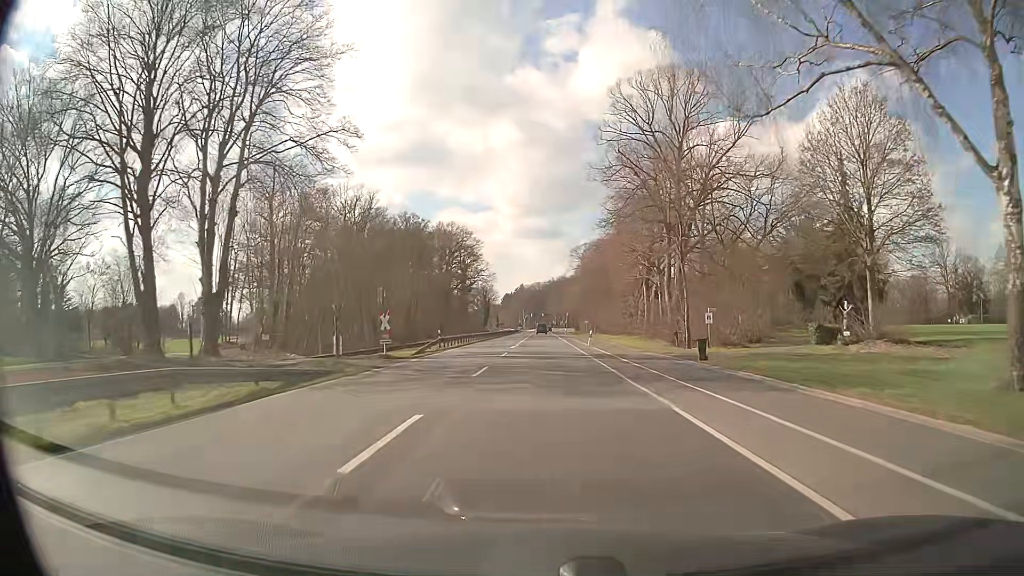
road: primary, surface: asphalt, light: Day
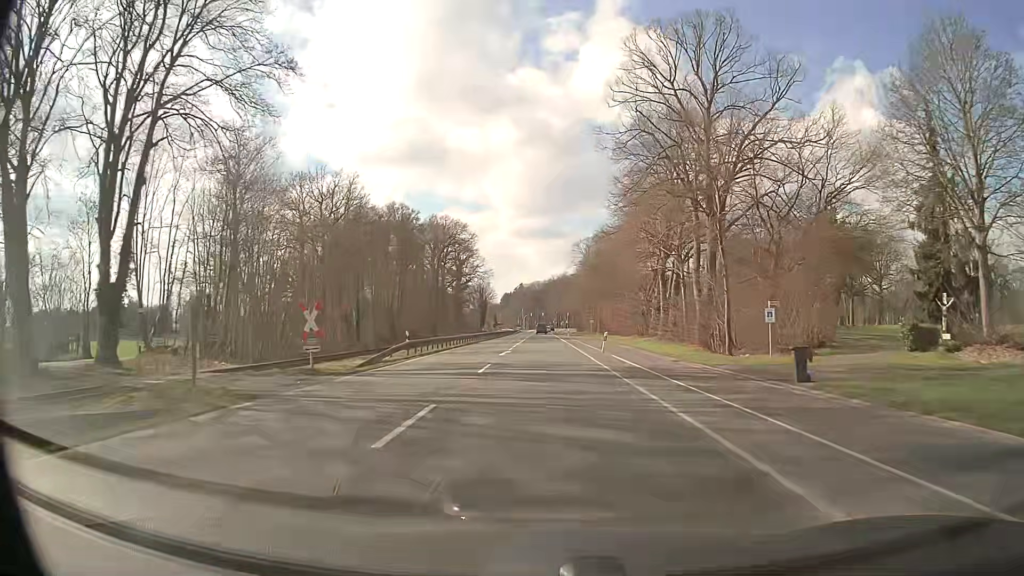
(0.0, +10.8) m; 0°
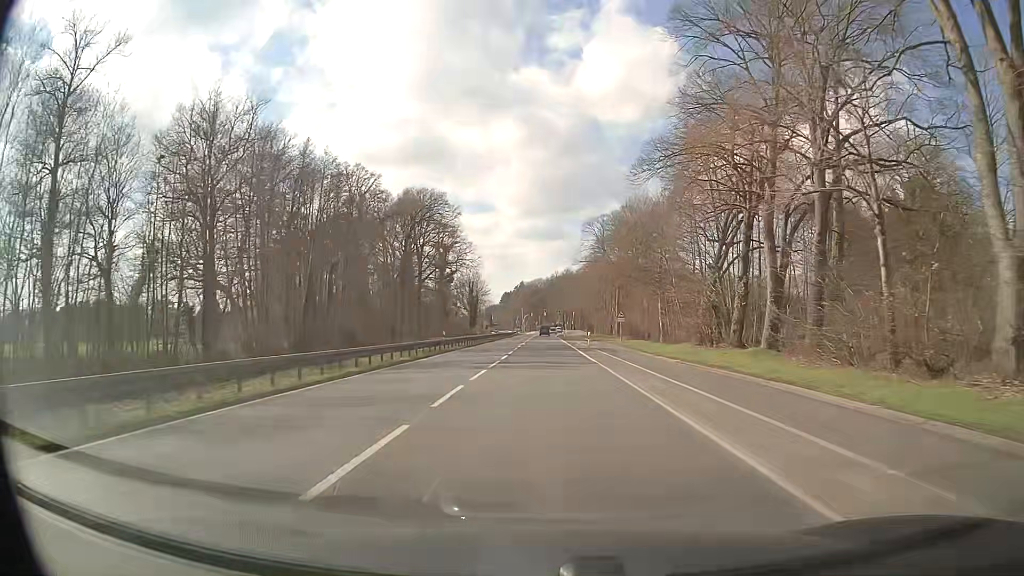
(-0.1, +32.4) m; 0°
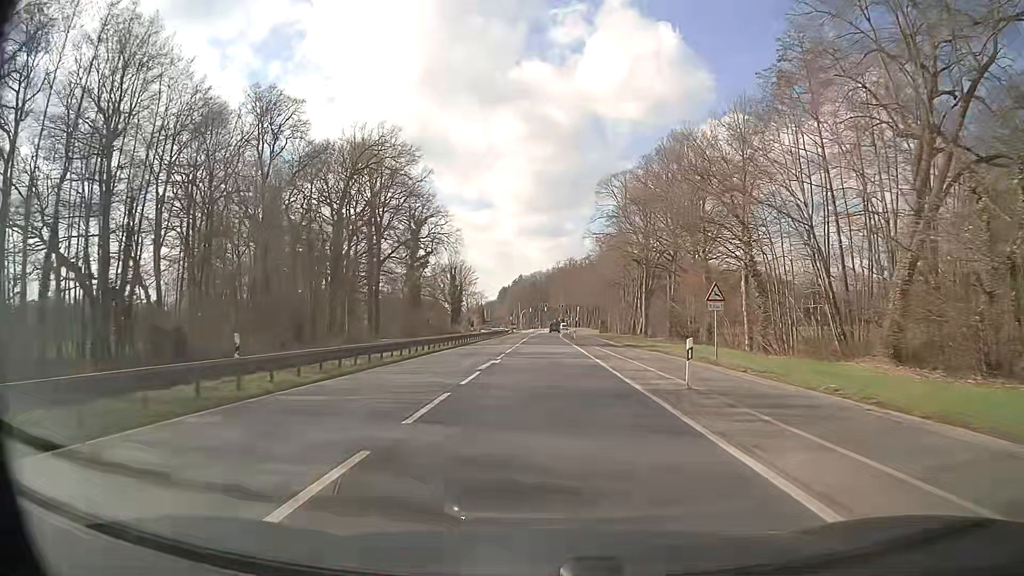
(0.0, +32.3) m; 0°
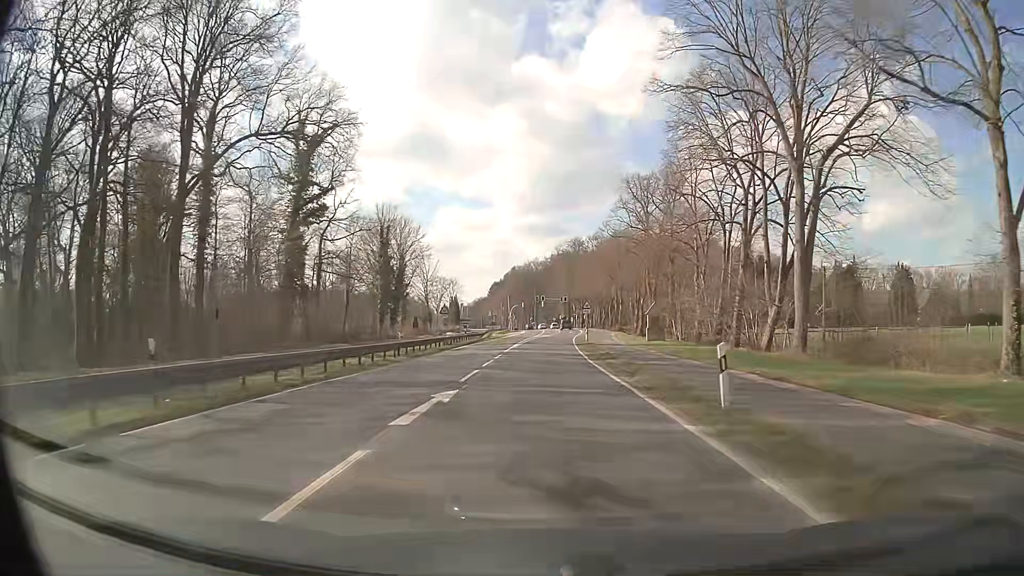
(+0.1, +53.9) m; 0°
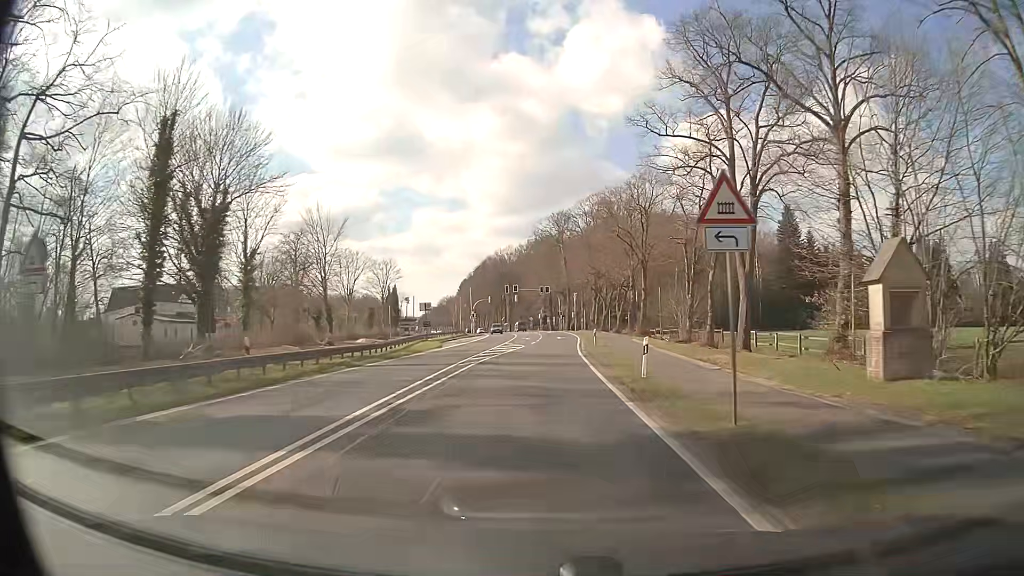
(+0.6, +43.1) m; +2°
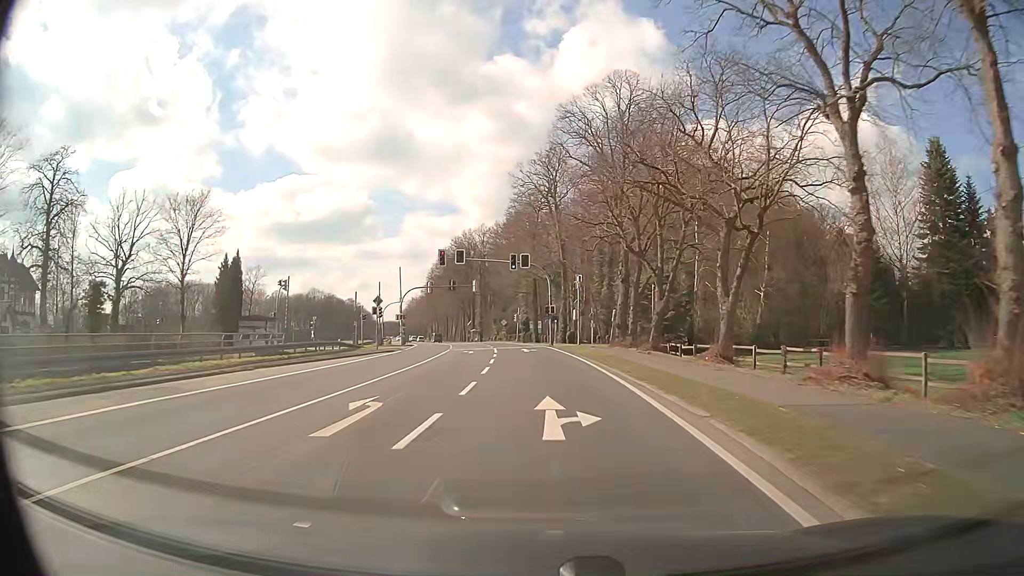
(+1.2, +53.8) m; +1°
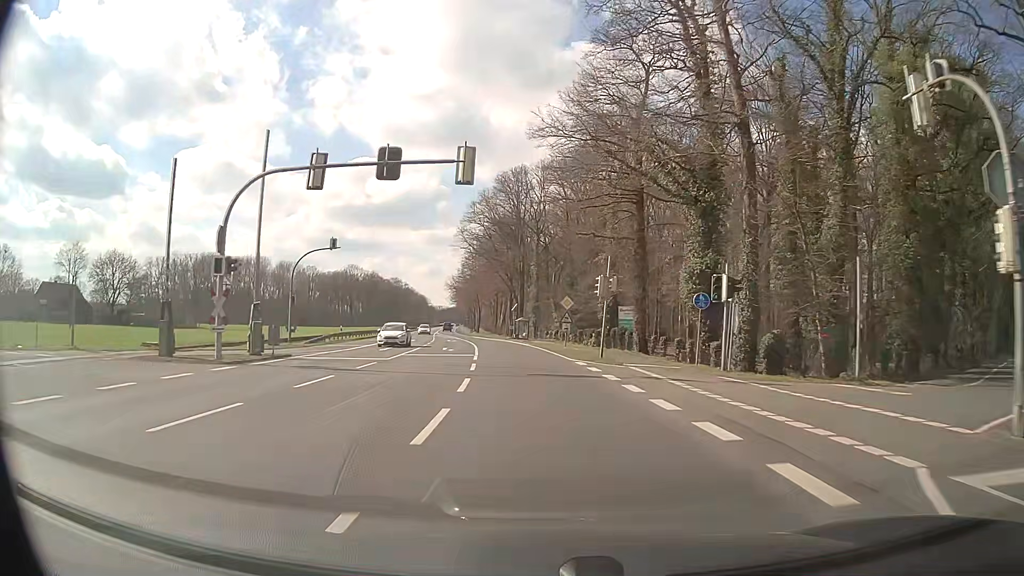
(-2.3, +53.5) m; -5°
(0, +10) (-1, +20) (-1, +30) (-3, +40) (-4, +50) (-6, +60) (-7, +70) (-9, +79) (-11, +89) (-13, +99) m
